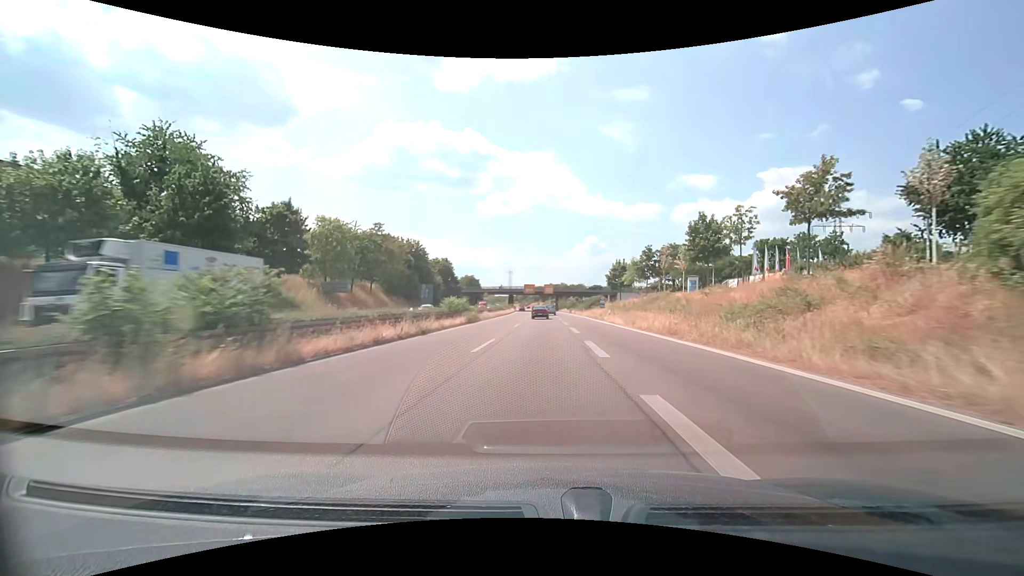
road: trunk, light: Day
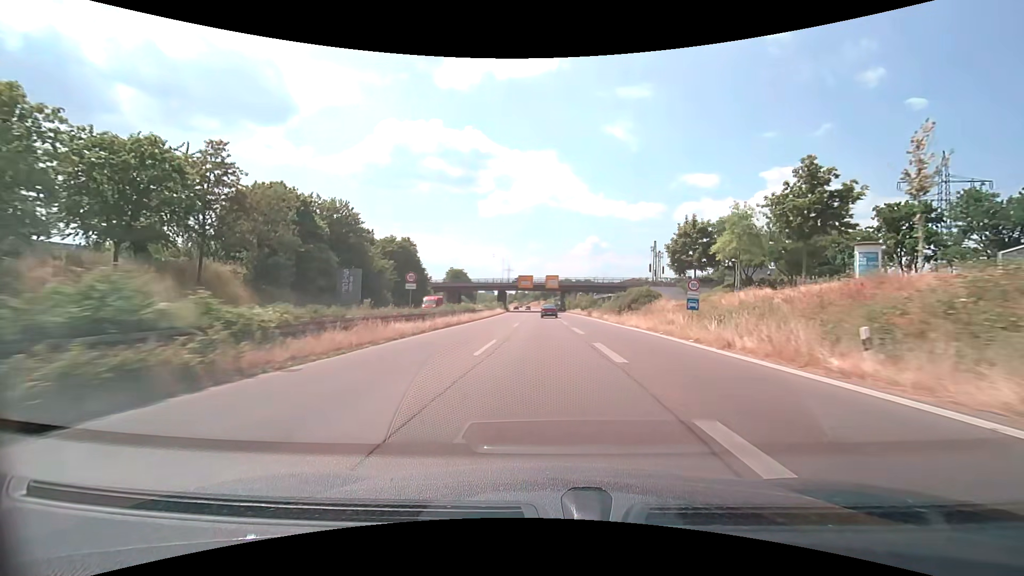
(-0.1, +37.5) m; 0°
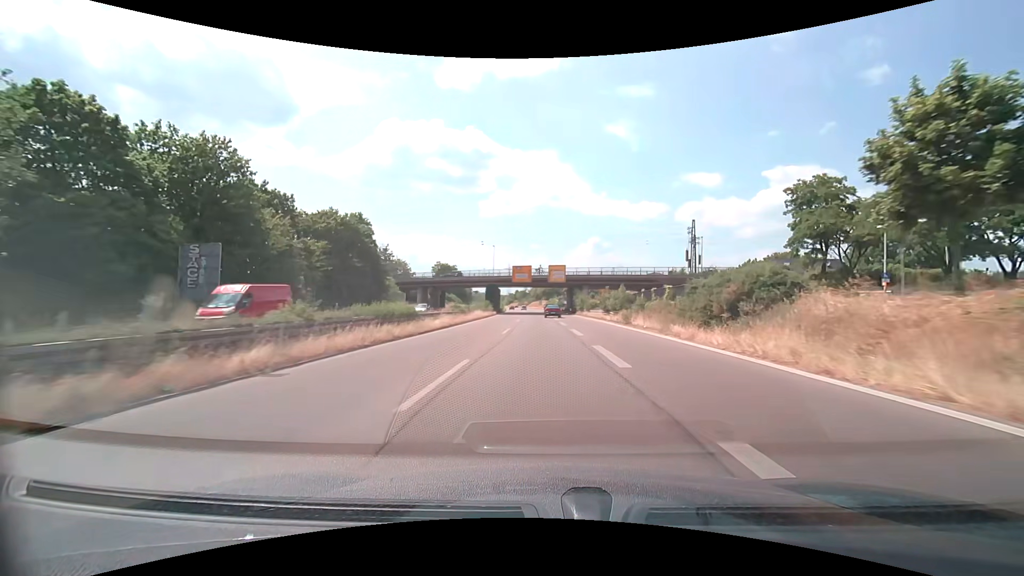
(0.0, +25.0) m; 0°
(0, +10) (0, +20) (0, +30) (0, +40) (0, +50) (0, +60) (-1, +70) (-1, +80) (-1, +90) (-2, +100) m
